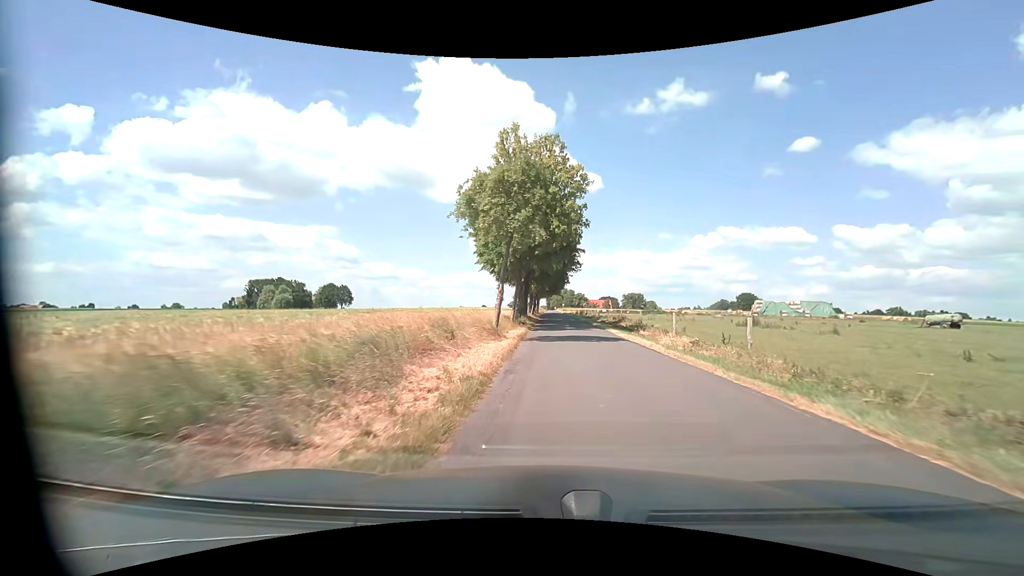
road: unclassified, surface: asphalt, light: Day
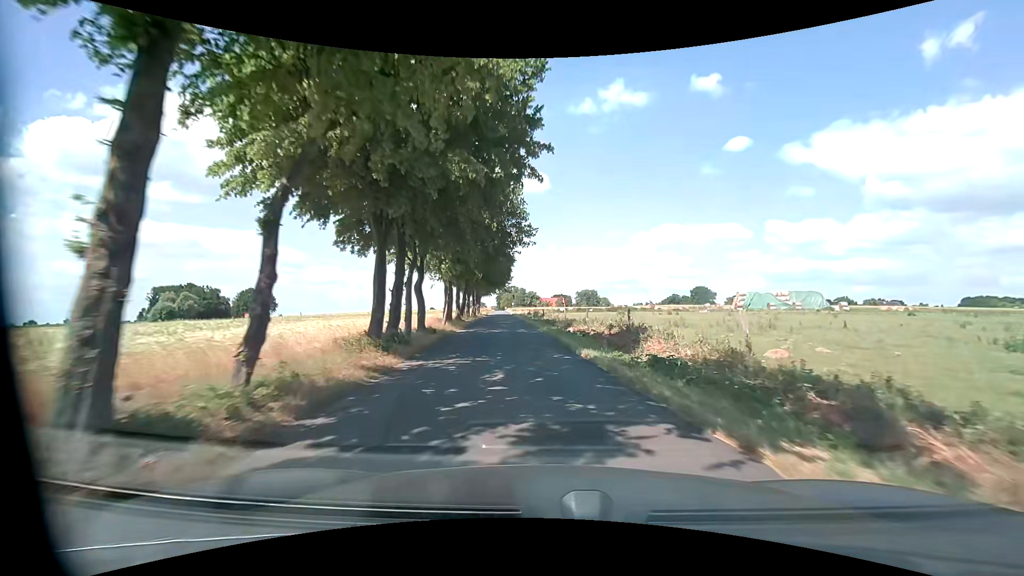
(+1.2, +28.3) m; +5°
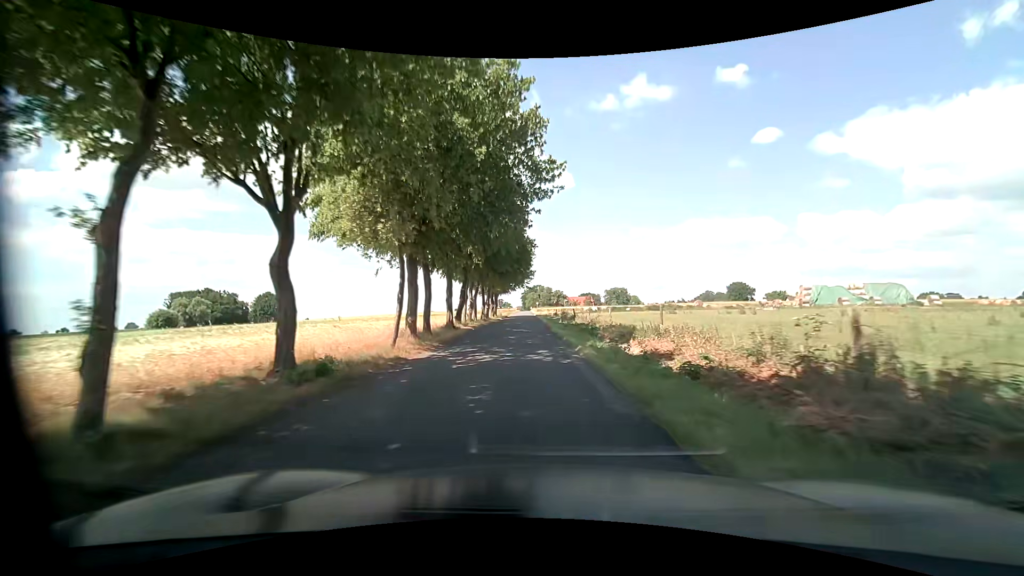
(-0.3, +14.9) m; -3°
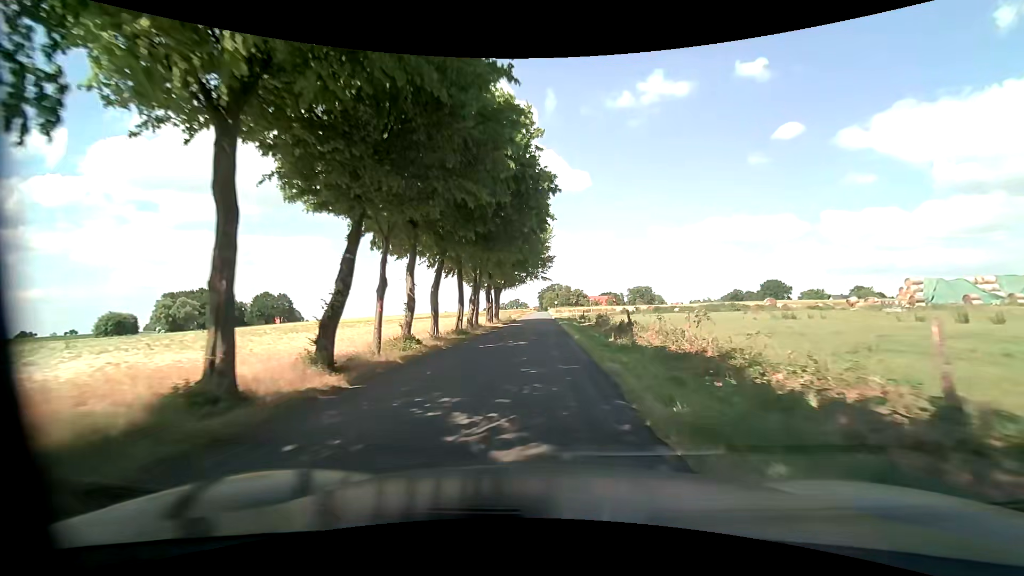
(-0.5, +23.1) m; -2°
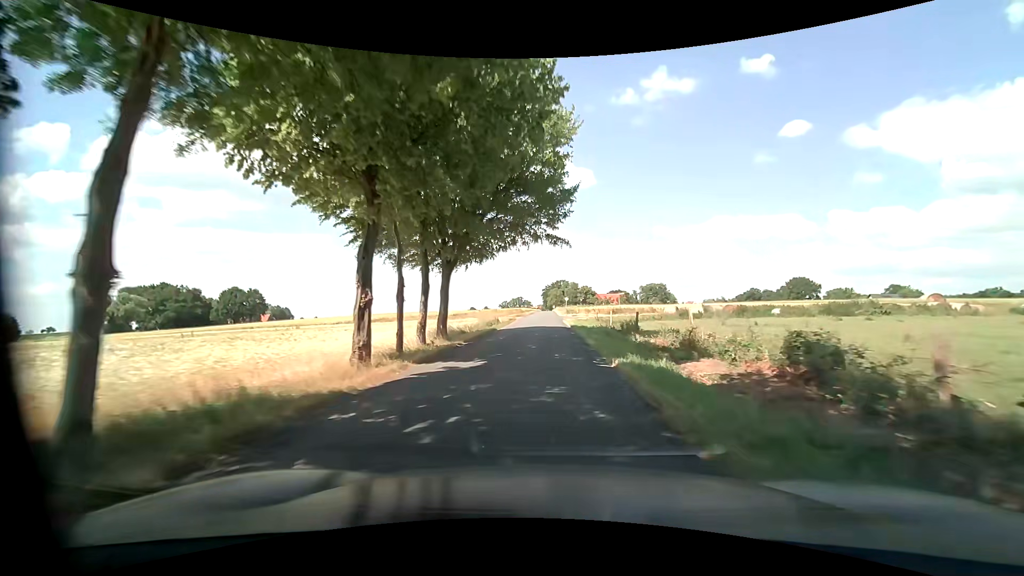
(-0.3, +30.8) m; -1°
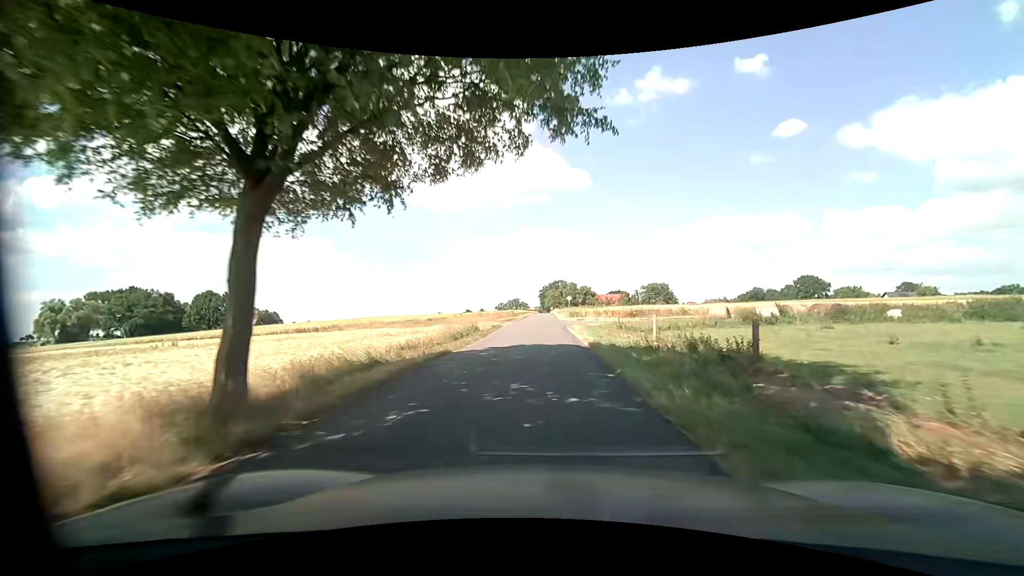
(0.0, +15.4) m; 0°
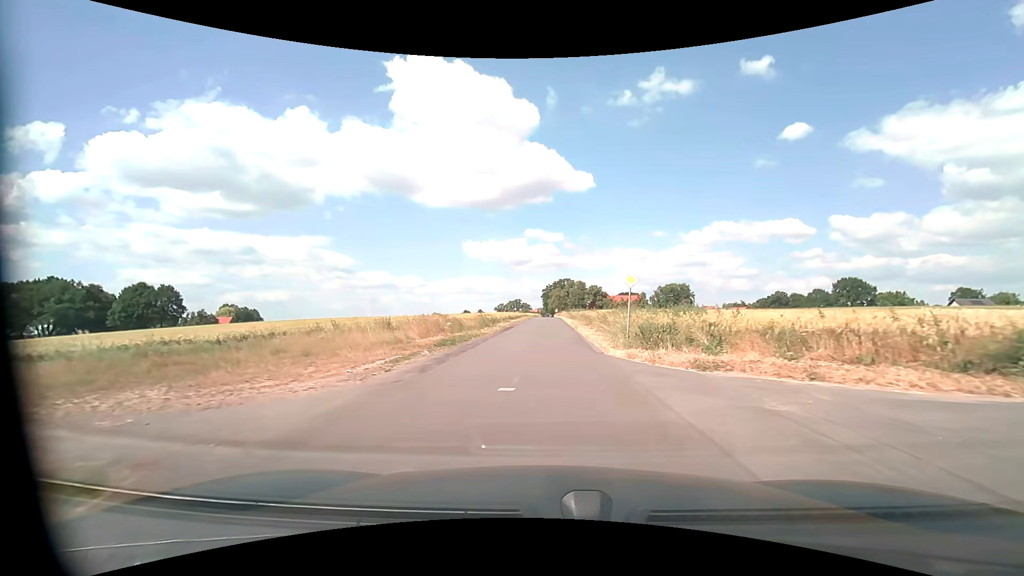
(0.0, +38.8) m; -1°
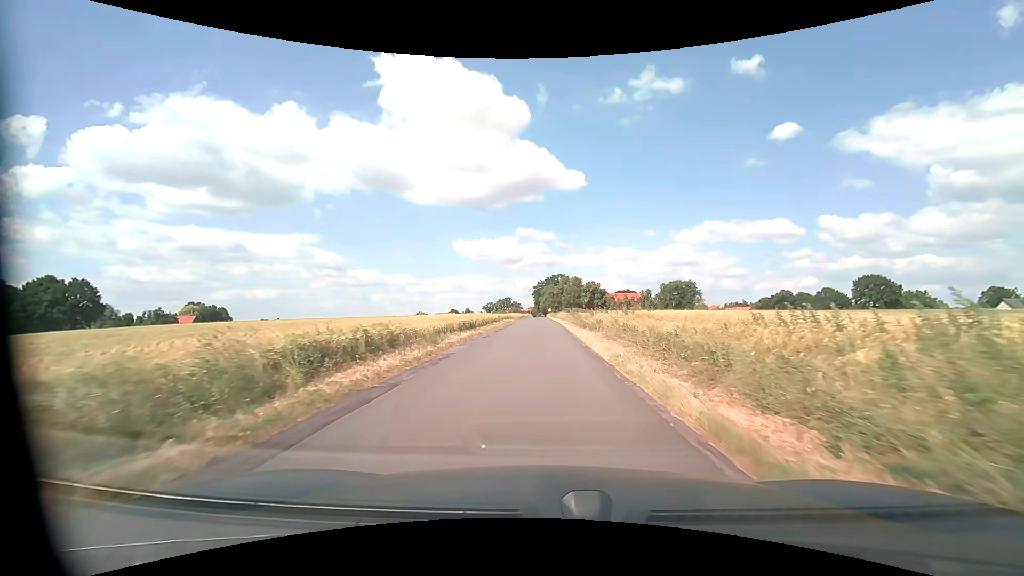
(+0.4, +29.3) m; +1°
(0, +10) (0, +20) (0, +30) (0, +40) (0, +50) (0, +60) (0, +70) (0, +80) (-1, +90) (-1, +100) m
